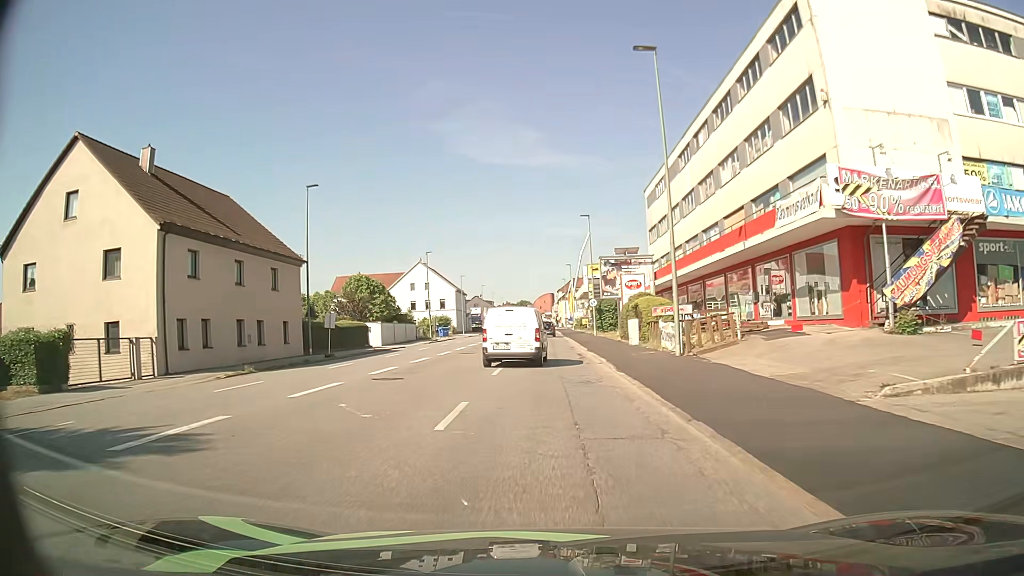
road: tertiary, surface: asphalt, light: Day
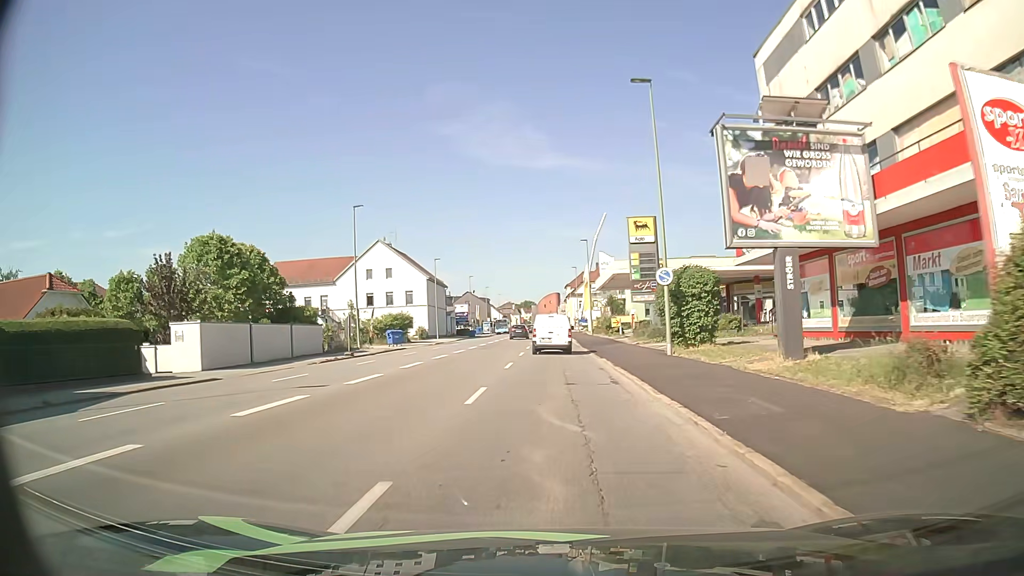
(-0.1, +33.0) m; 0°
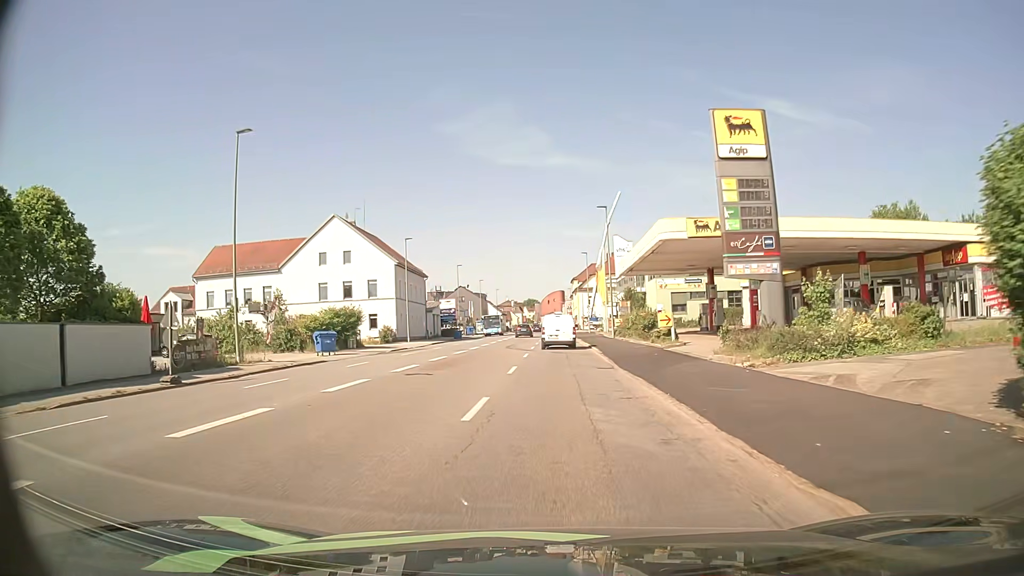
(0.0, +20.3) m; 0°
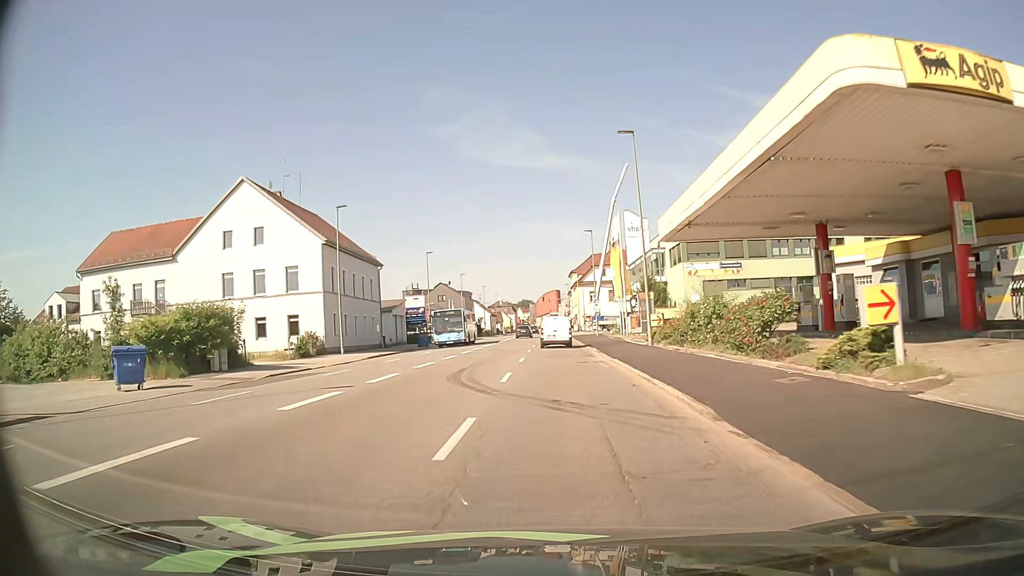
(+0.1, +20.8) m; +1°
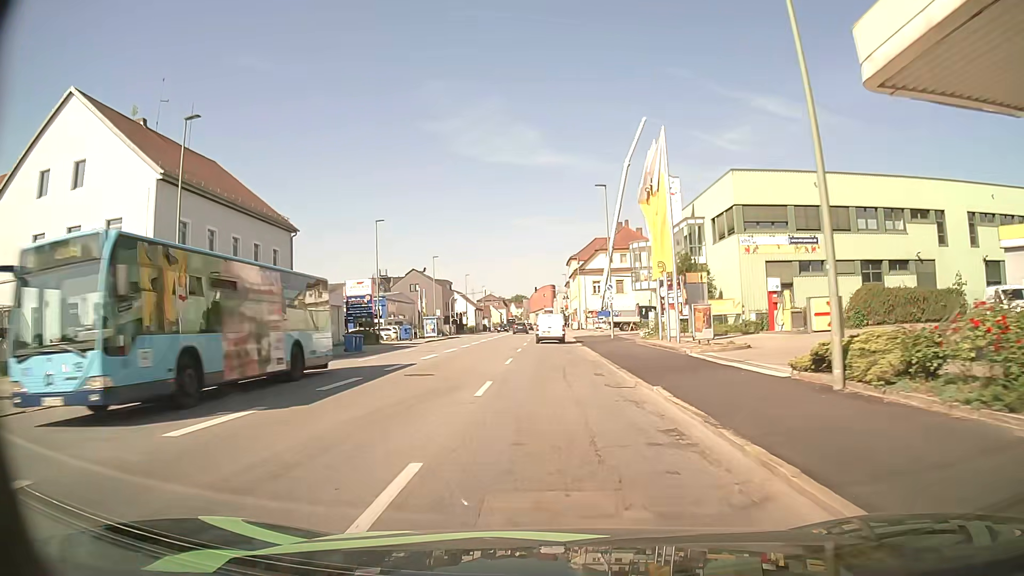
(0.0, +21.3) m; +1°
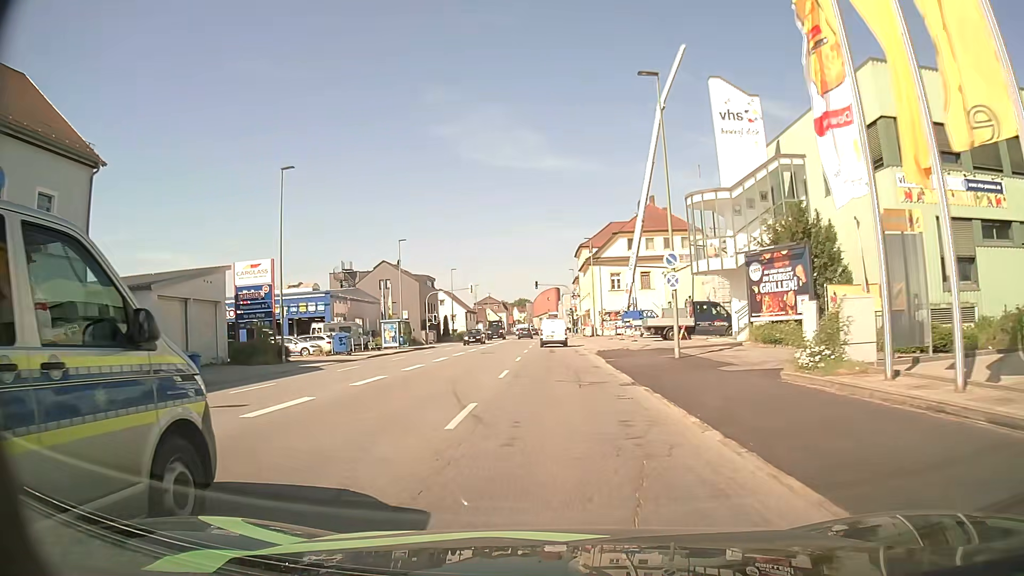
(-0.1, +21.8) m; -1°
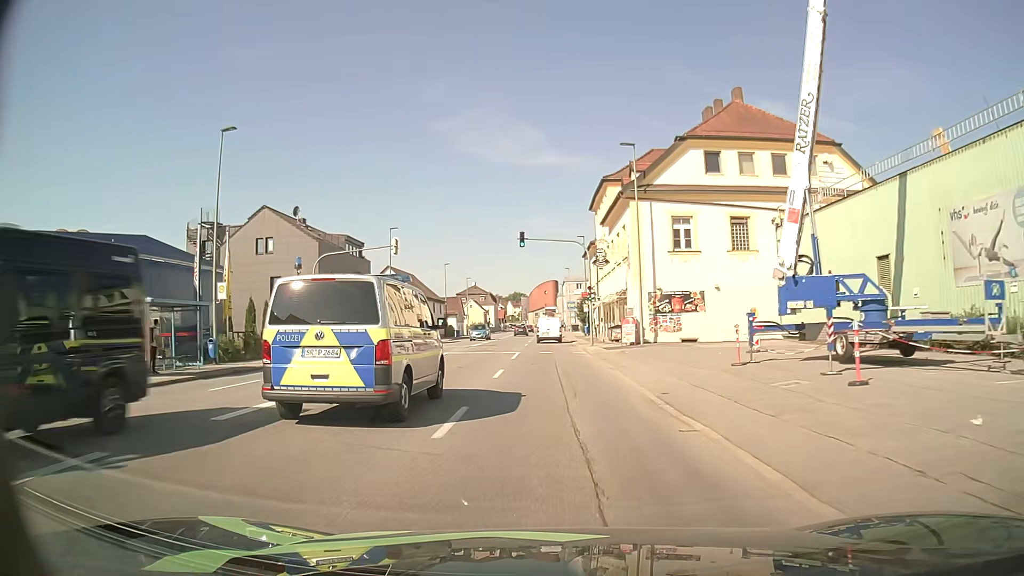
(+0.2, +36.9) m; 0°
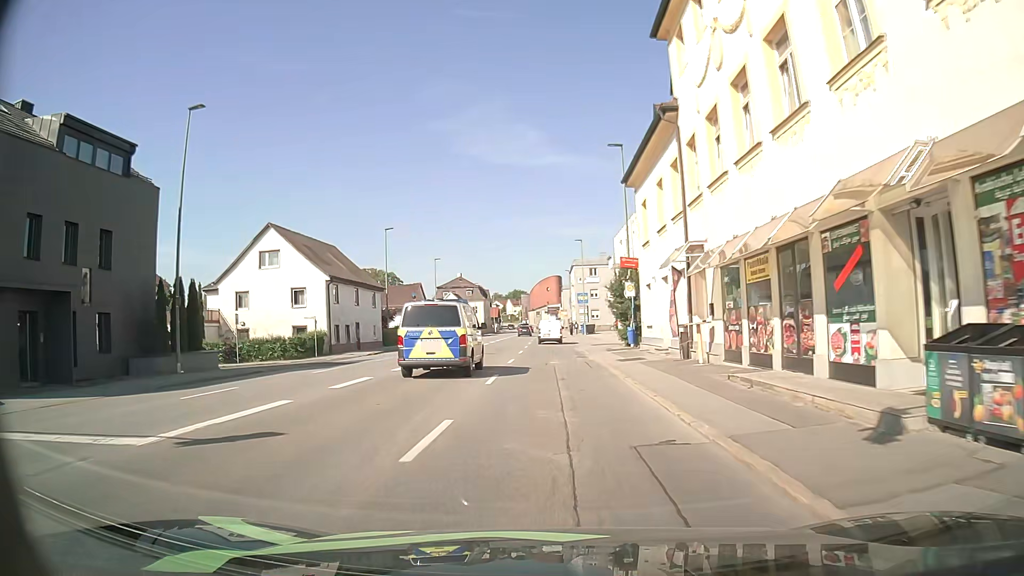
(+0.1, +35.7) m; 0°
(0, +10) (0, +20) (0, +30) (0, +40) (0, +50) (0, +60) (0, +70) (0, +80) (0, +90) (0, +100) m
